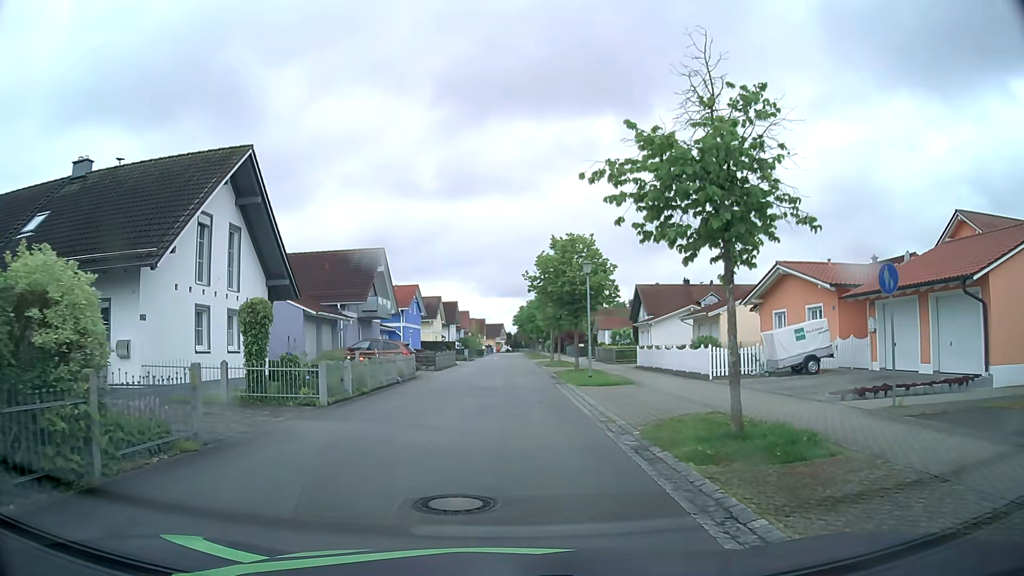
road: residential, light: Day
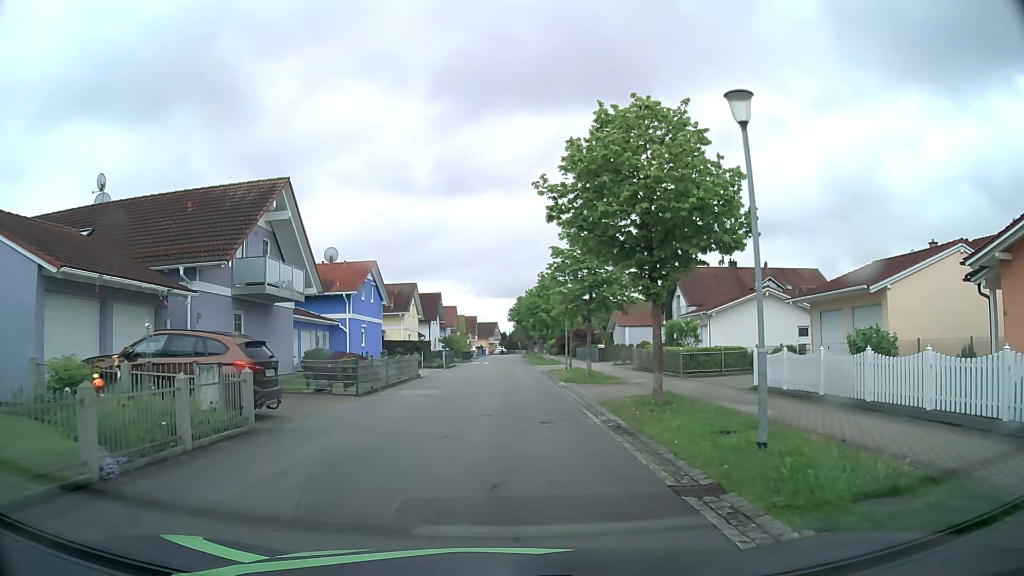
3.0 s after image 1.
(+0.4, +18.3) m; +2°
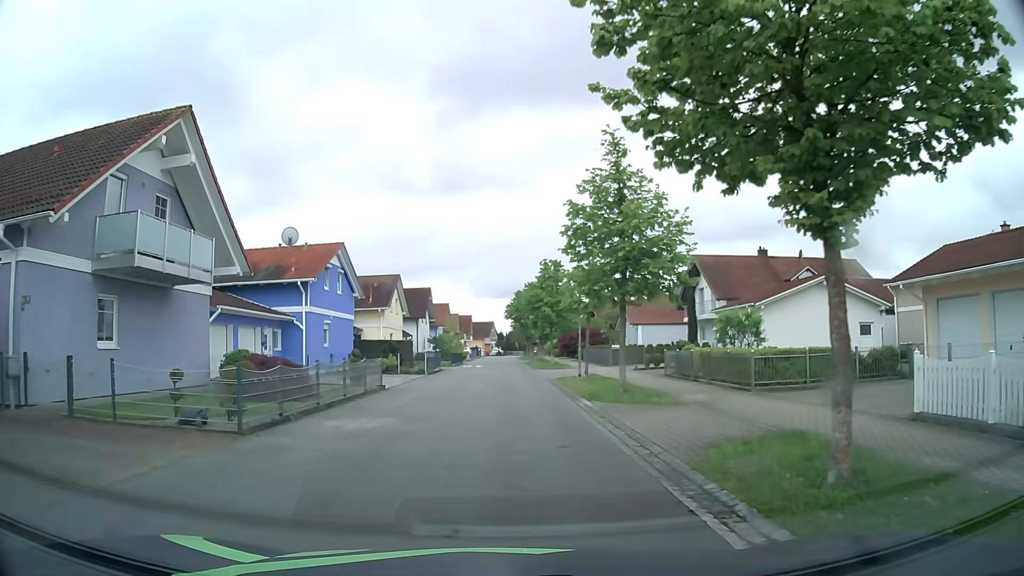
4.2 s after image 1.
(0.0, +8.3) m; 0°
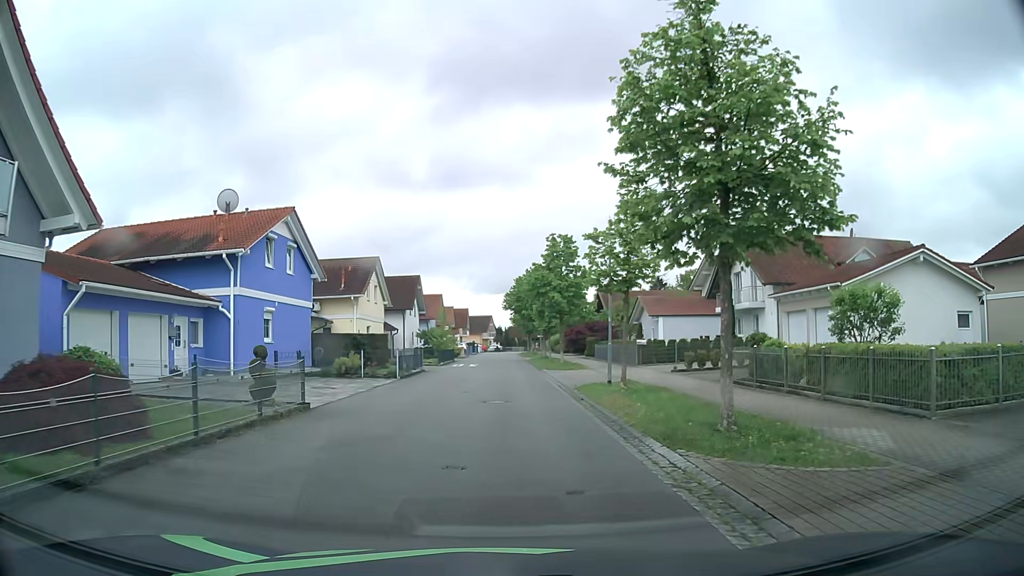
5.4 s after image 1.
(0.0, +8.7) m; 0°
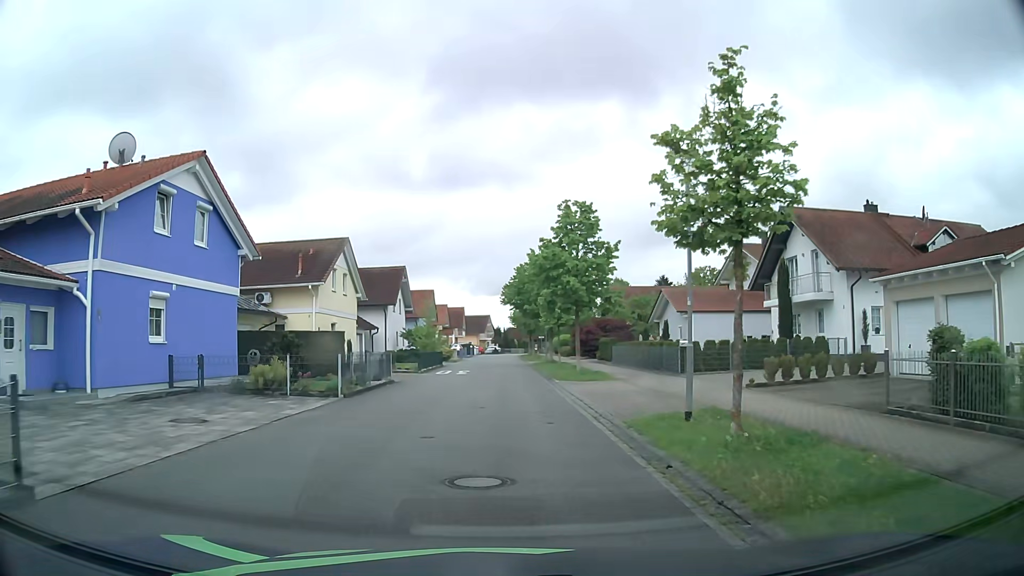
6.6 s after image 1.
(+0.1, +9.0) m; +1°
